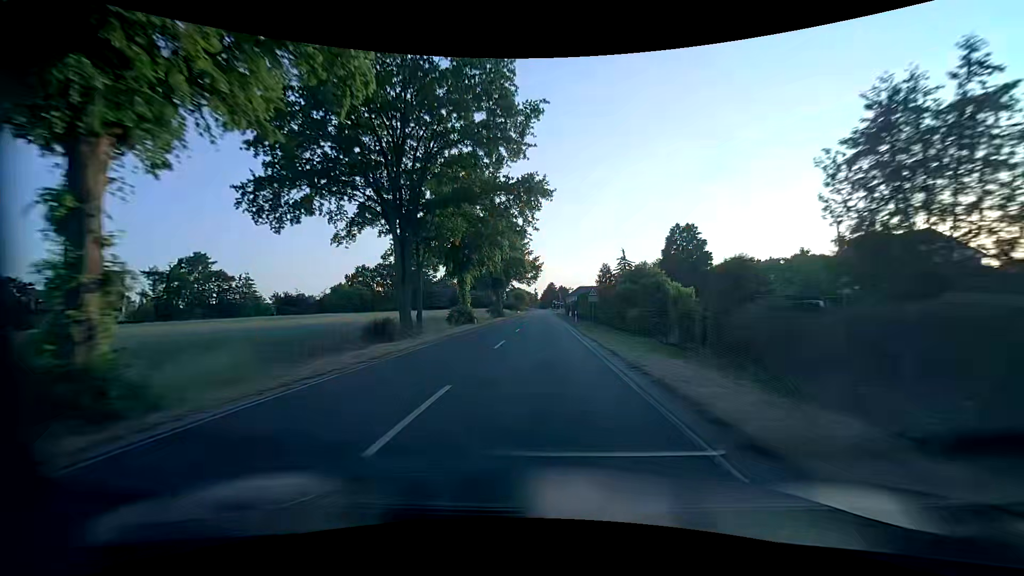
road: secondary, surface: asphalt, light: Day
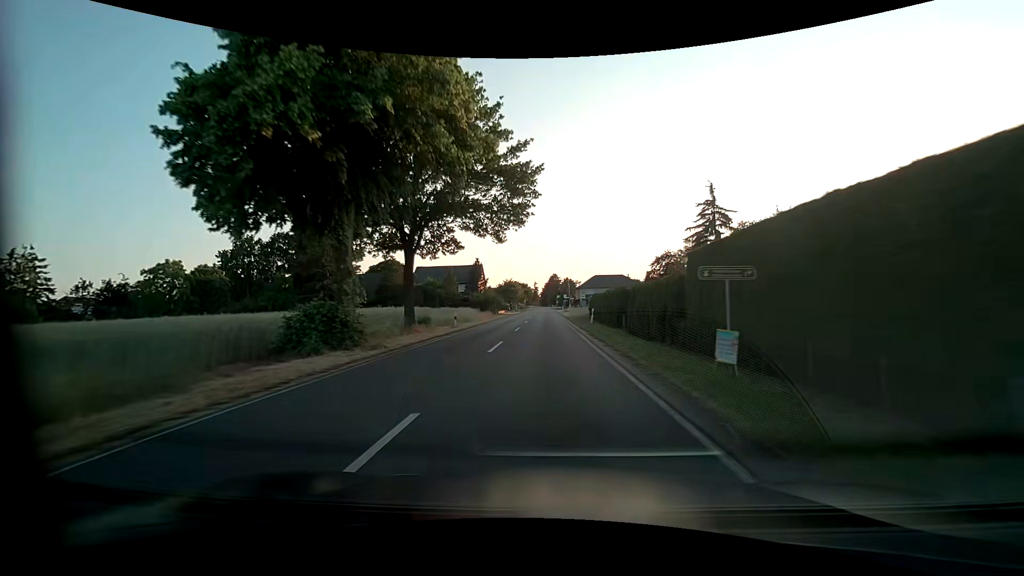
(-0.3, +60.9) m; -1°
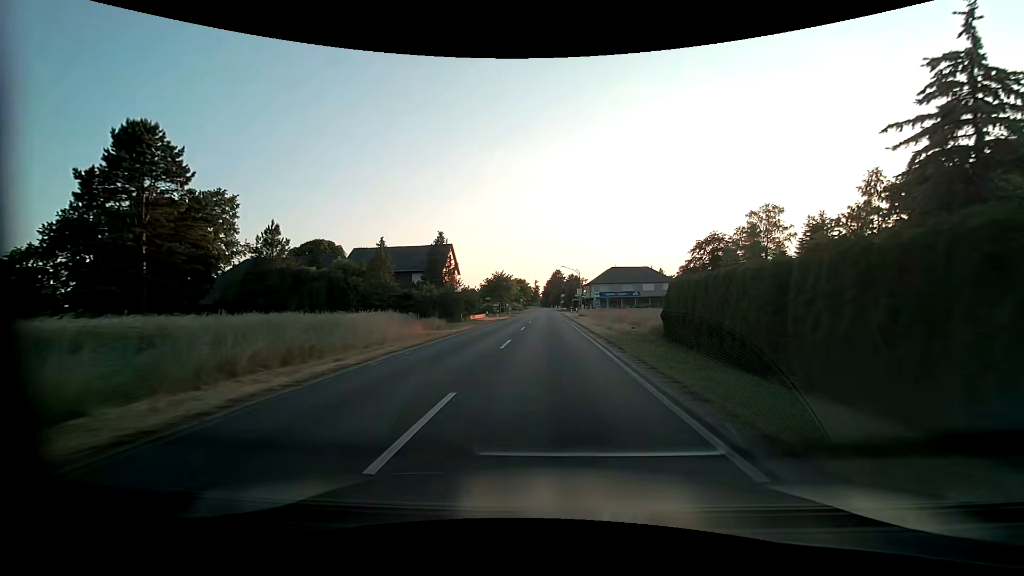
(0.0, +33.3) m; 0°
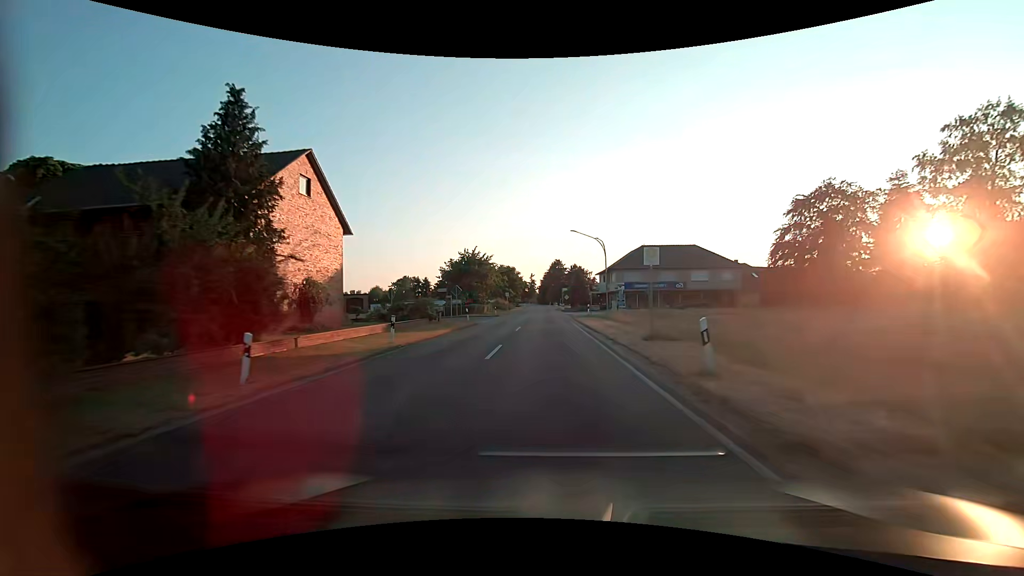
(+0.1, +38.3) m; 0°
